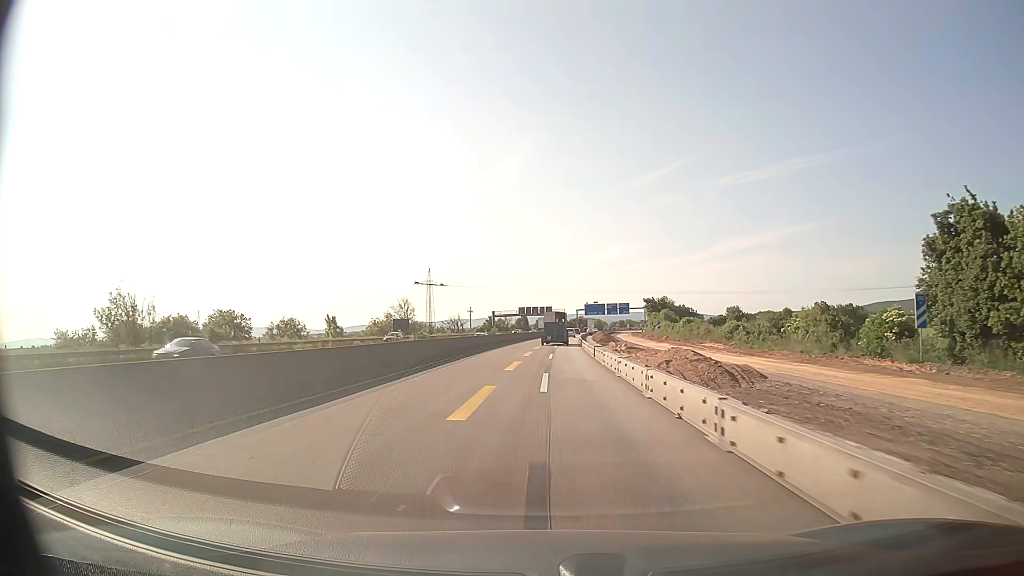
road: motorway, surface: asphalt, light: Day
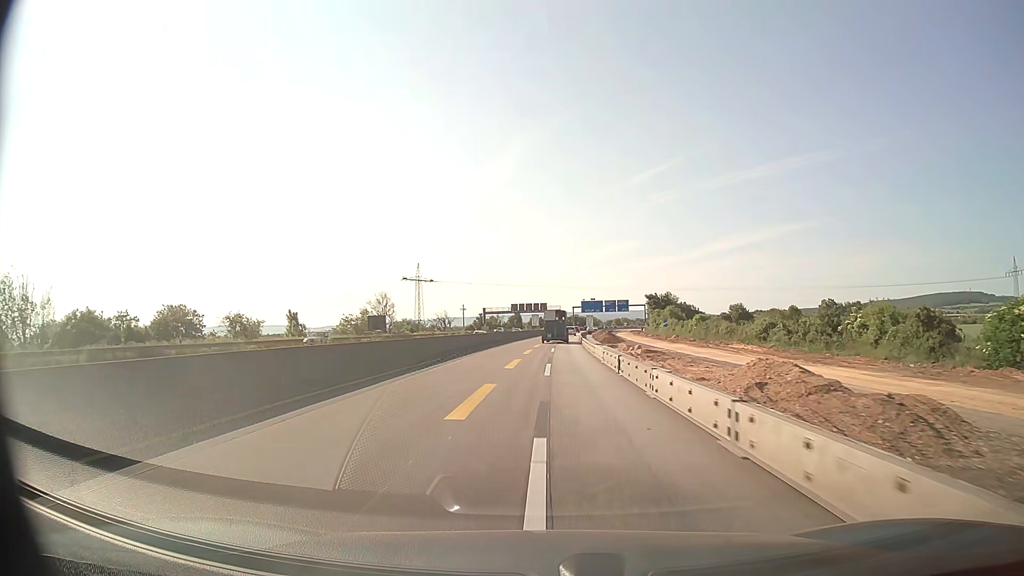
(0.0, +12.5) m; 0°
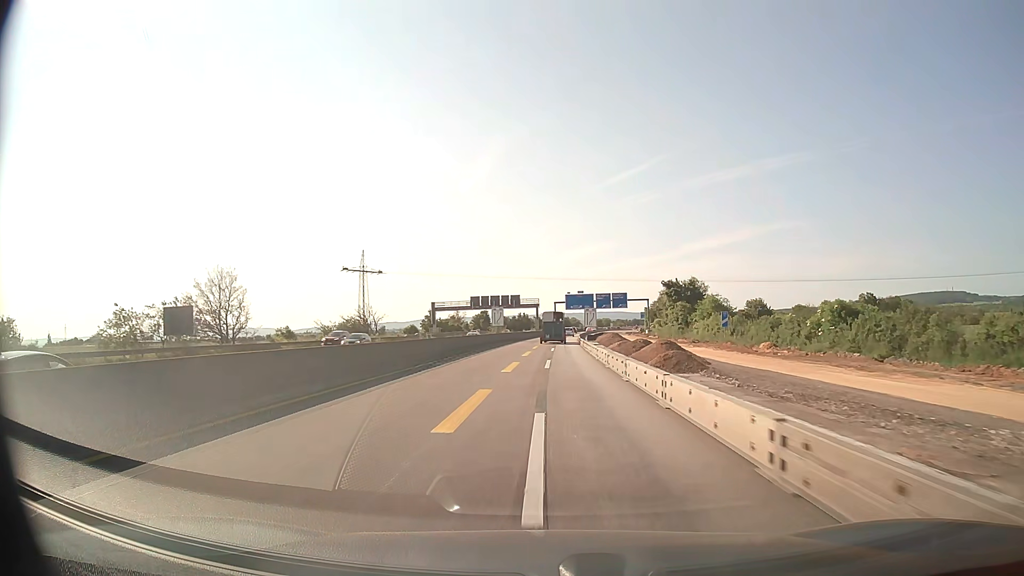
(+1.0, +50.1) m; +2°
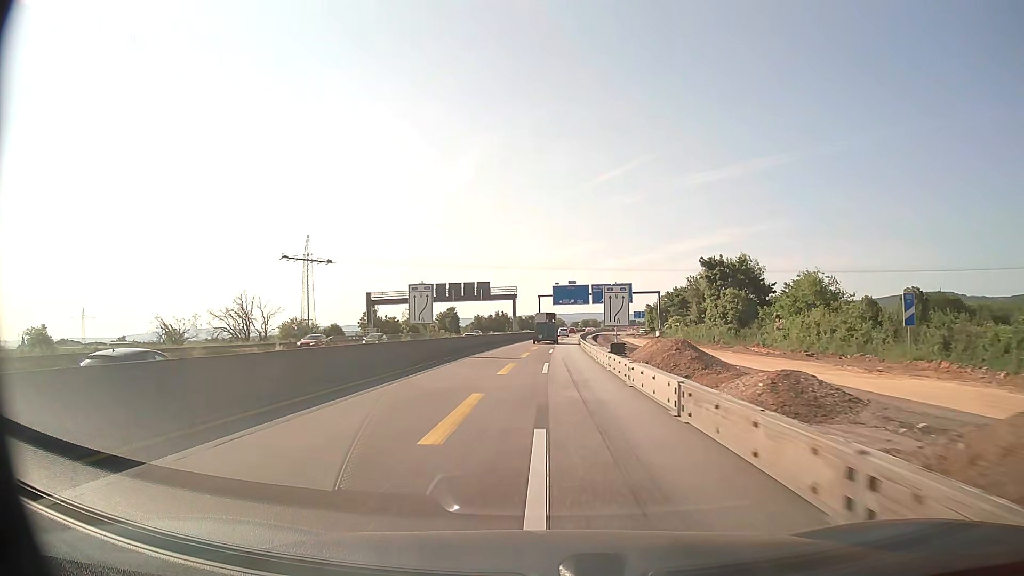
(+0.5, +37.6) m; +1°
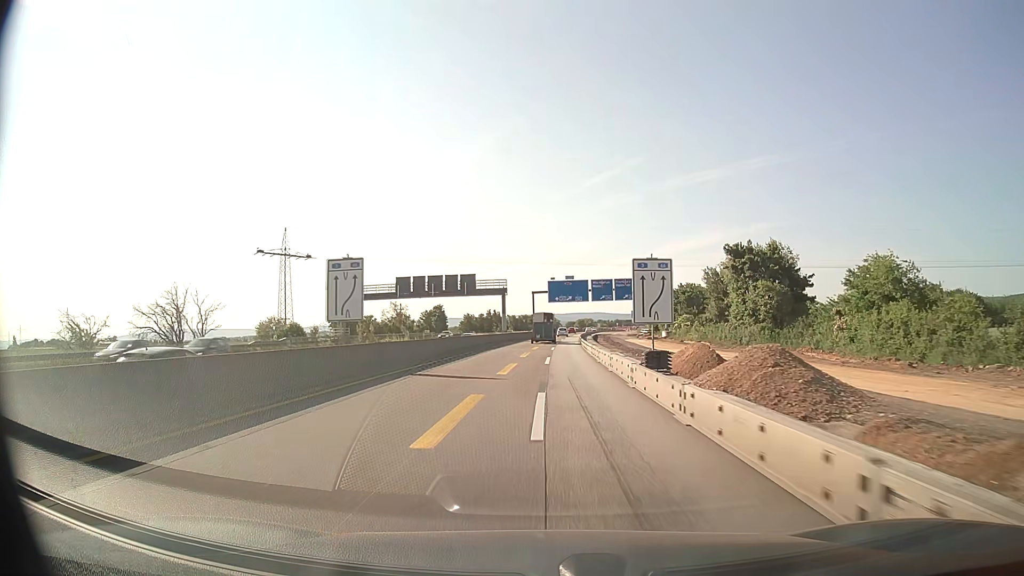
(+0.1, +12.5) m; +1°
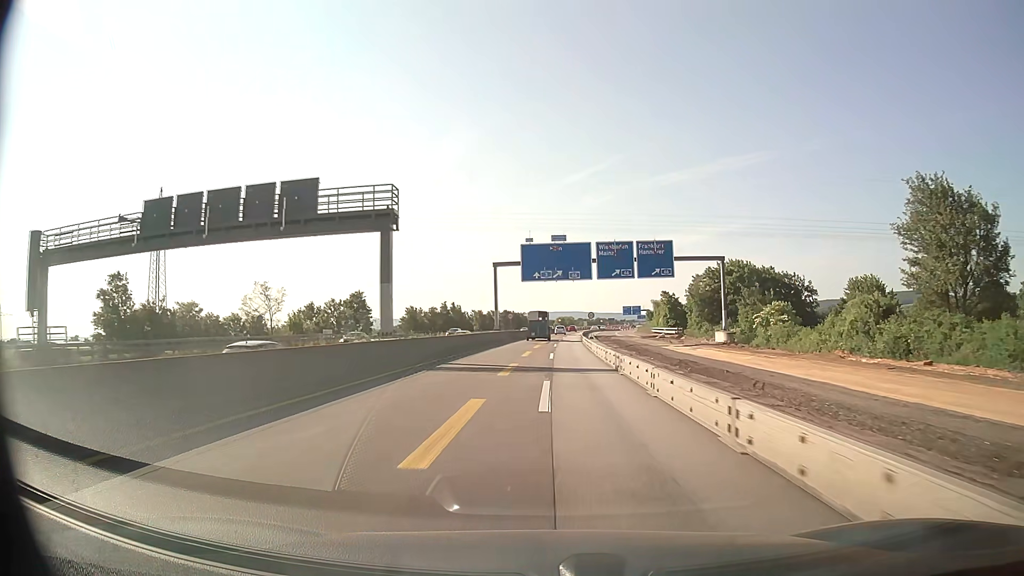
(+0.7, +50.2) m; +2°
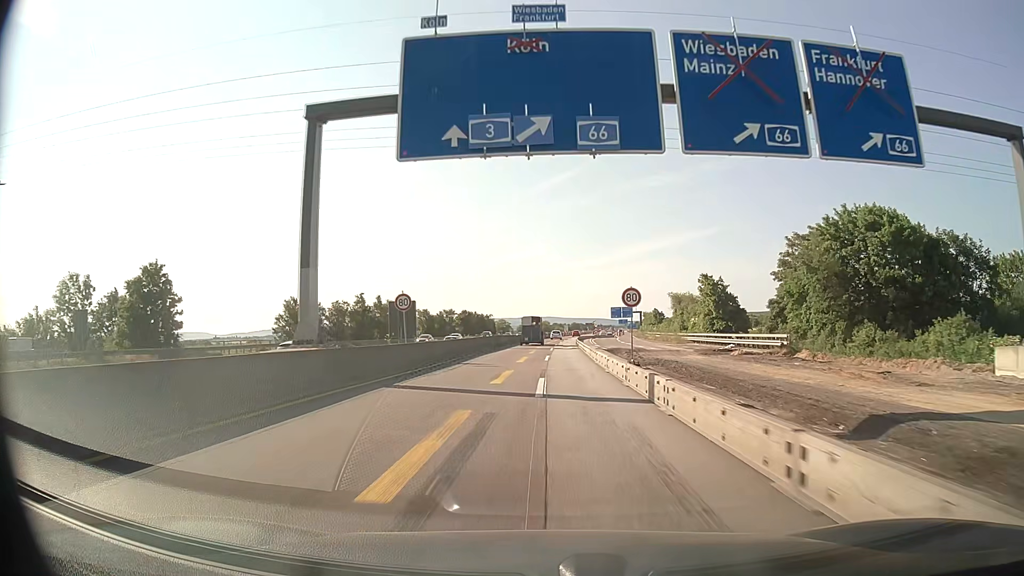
(+1.1, +50.2) m; +2°
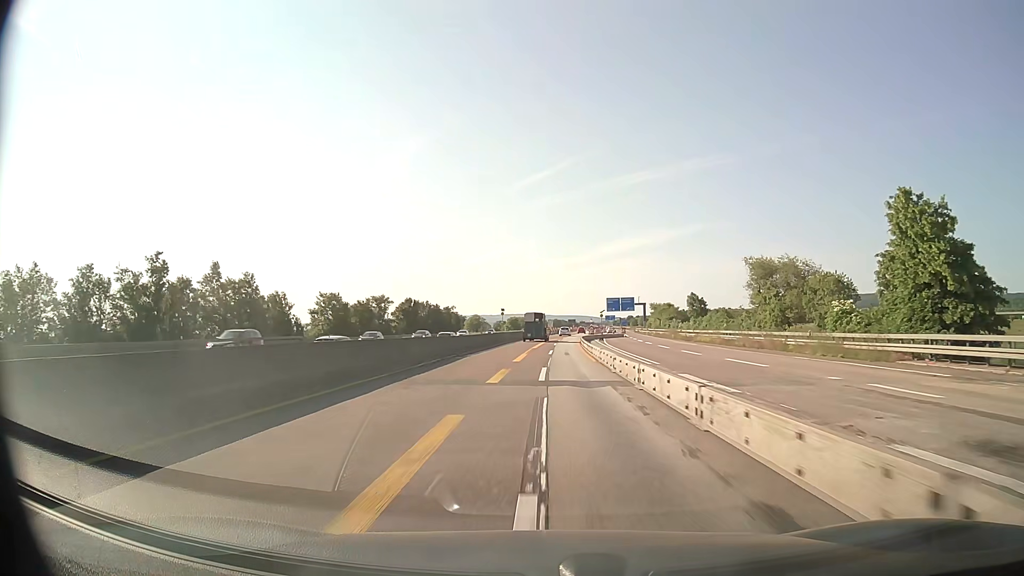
(+0.7, +50.2) m; +2°
(0, +10) (0, +20) (0, +30) (+1, +40) (+1, +50) (+1, +60) (+2, +70) (+3, +80) (+4, +90) (+6, +100) m
